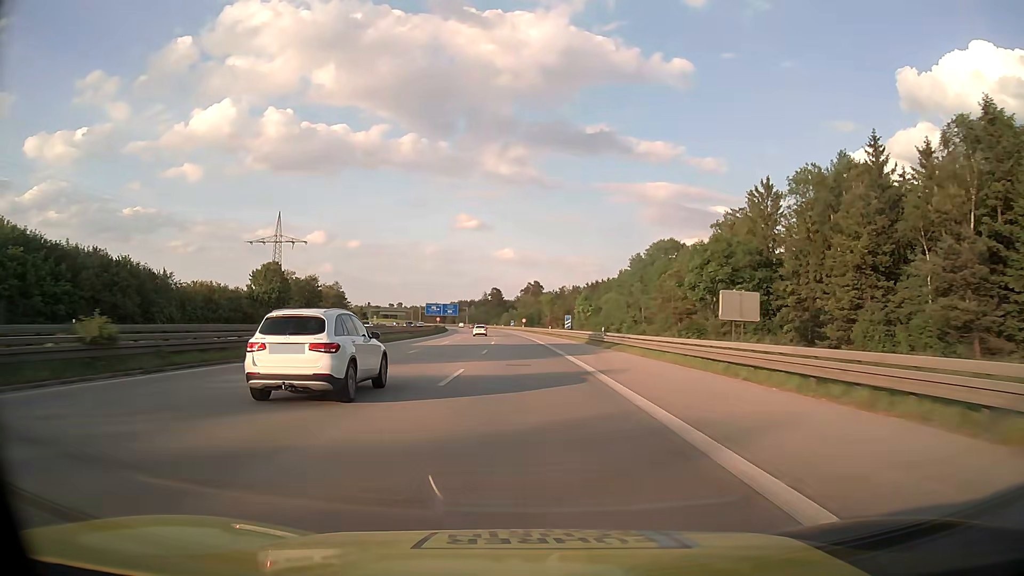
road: motorway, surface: asphalt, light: Day
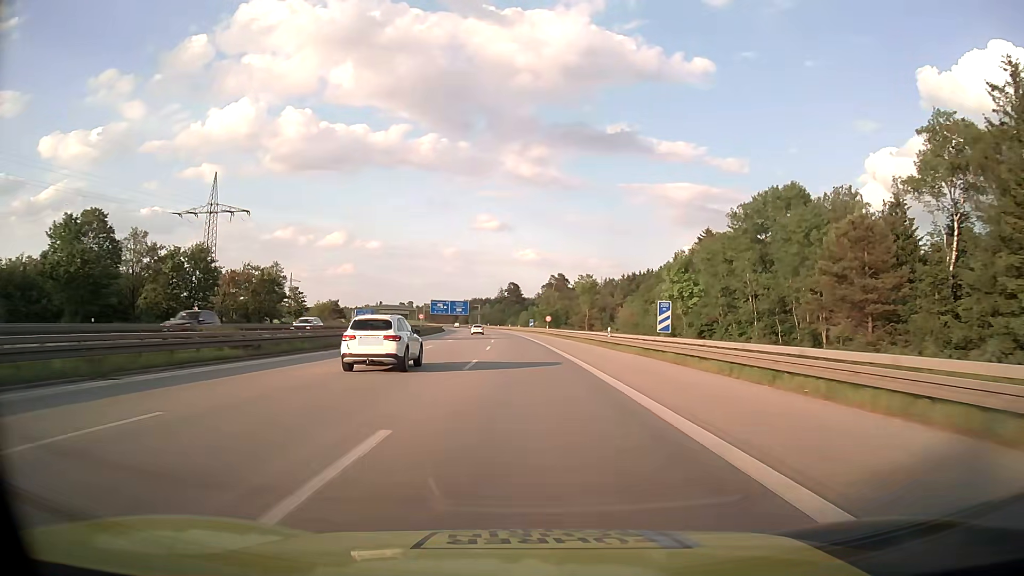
(-0.8, +48.5) m; -2°
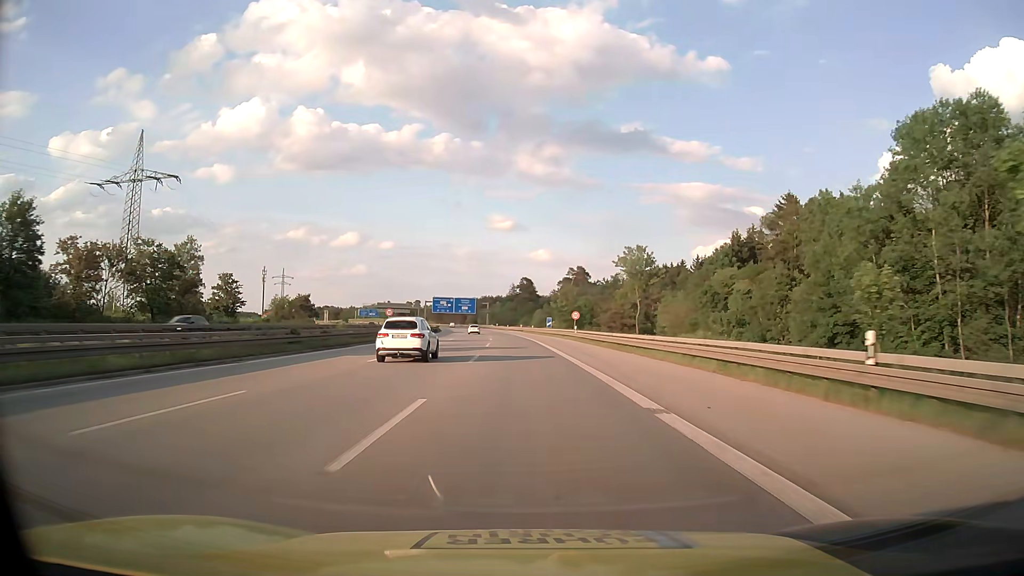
(-0.4, +32.3) m; -1°
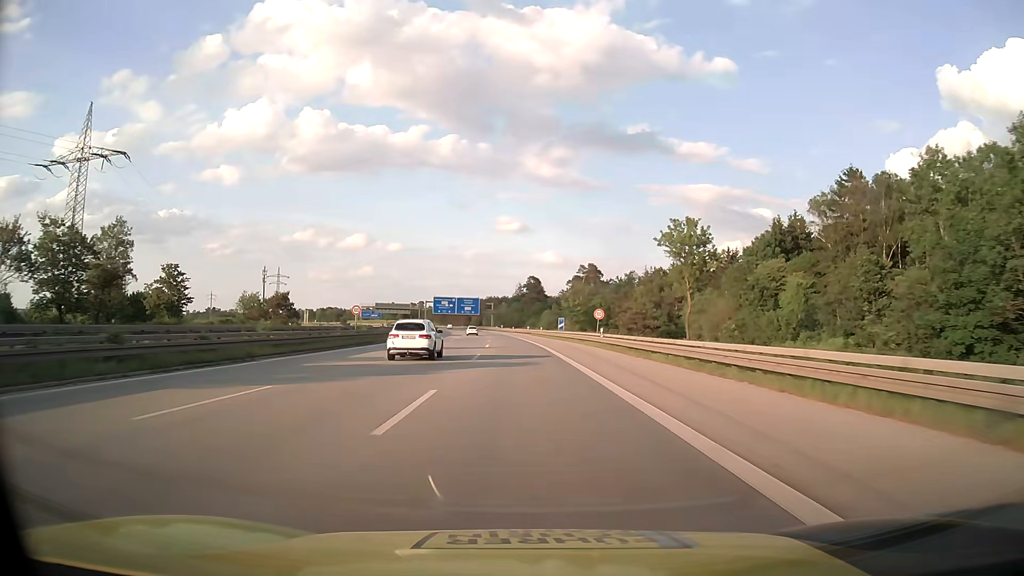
(-0.1, +16.2) m; -1°
(0, +10) (0, +20) (0, +30) (-1, +40) (-1, +50) (-1, +60) (-2, +70) (-2, +80) (-3, +90) (-4, +100) m
